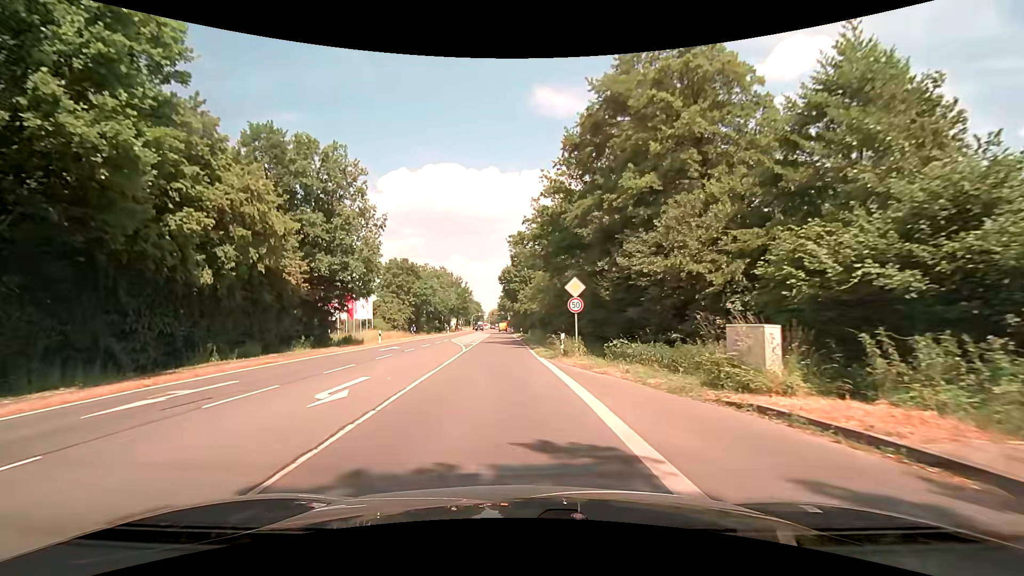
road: secondary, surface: asphalt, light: Day
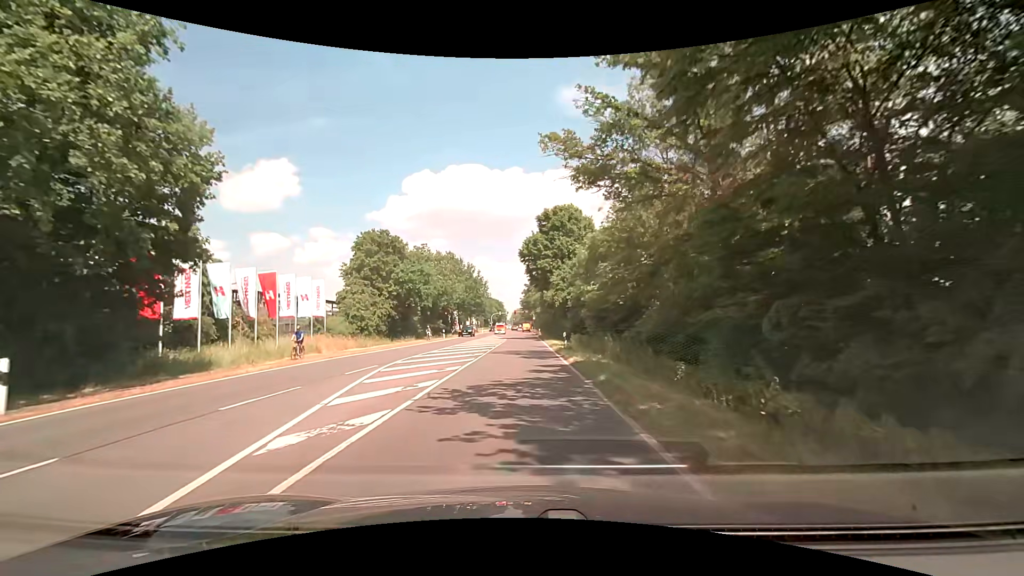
(-1.3, +30.6) m; -2°
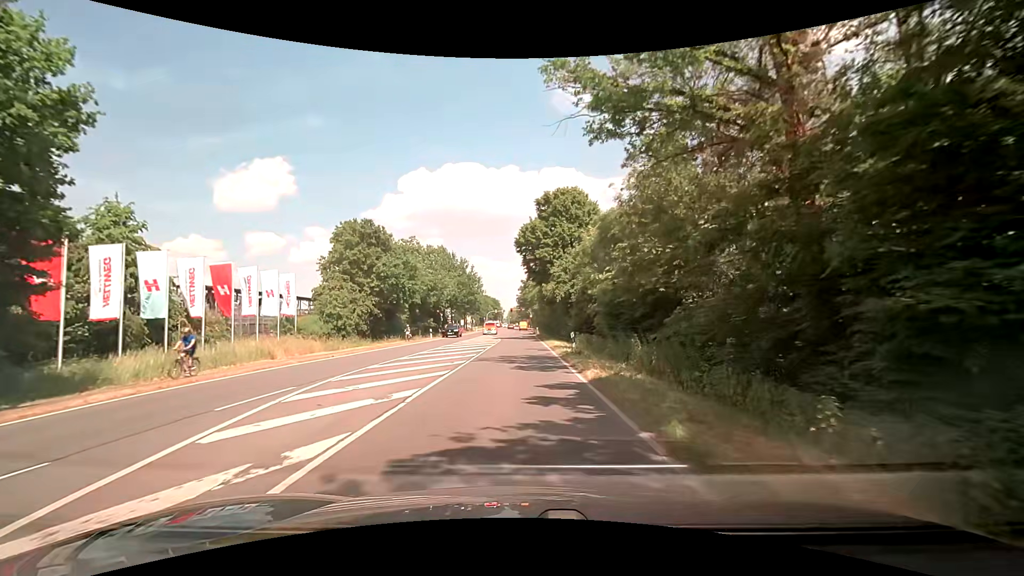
(-0.1, +6.2) m; -1°
(0, +10) (0, +20) (0, +30) (0, +40) (0, +50) (0, +60) (0, +70) (0, +80) (0, +90) (0, +100) m
